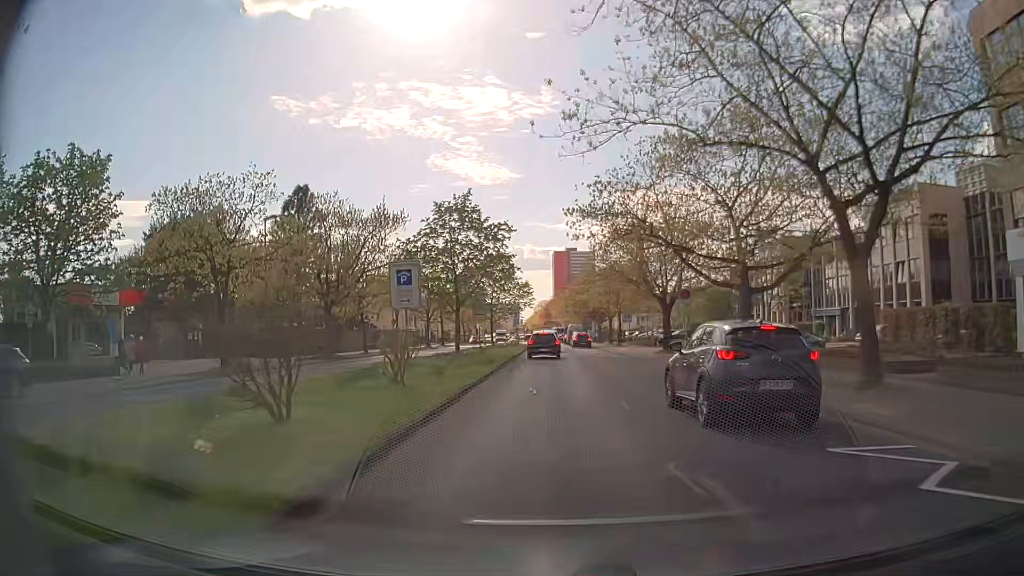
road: secondary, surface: asphalt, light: Day
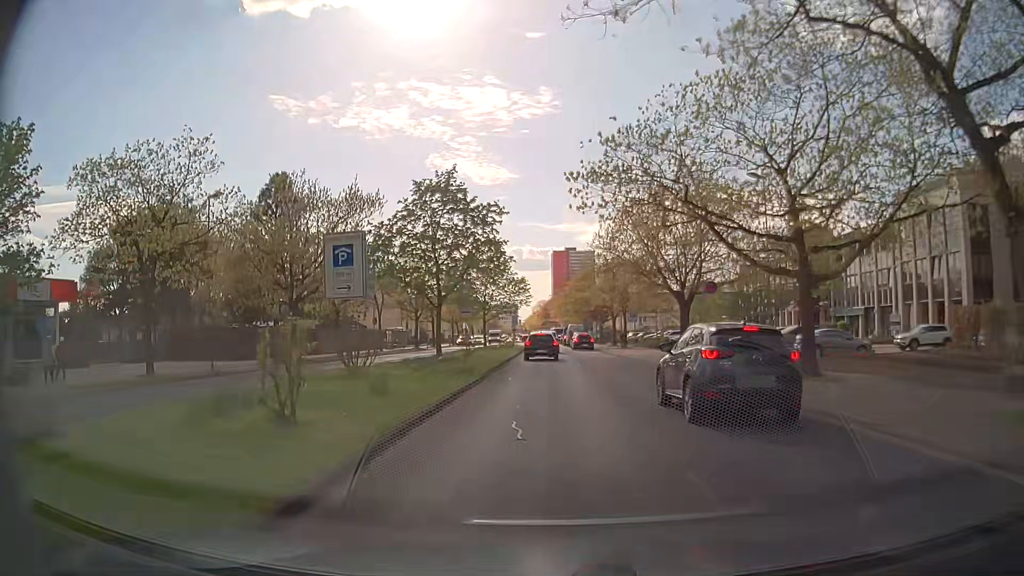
(0.0, +6.2) m; 0°
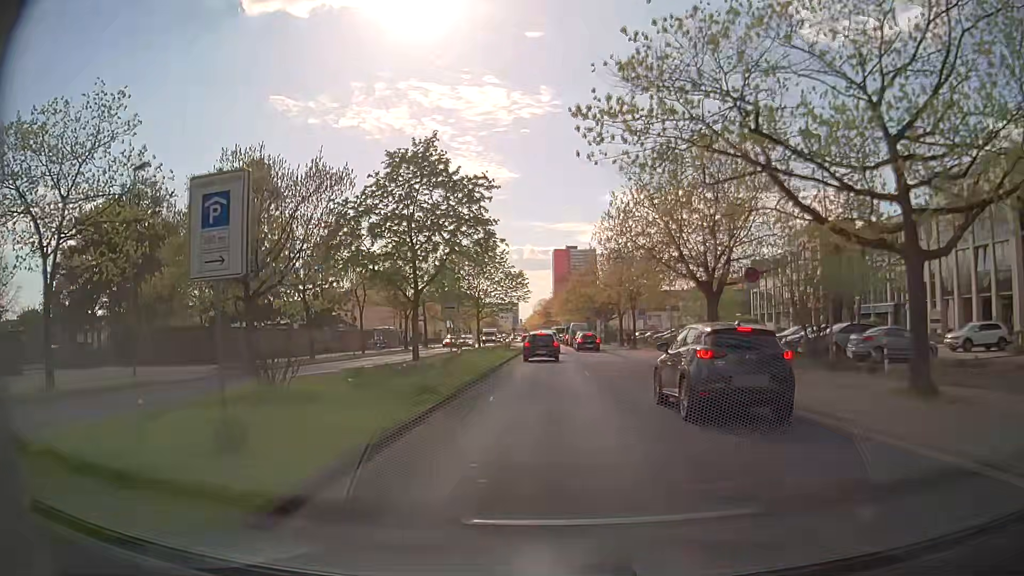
(0.0, +6.2) m; 0°
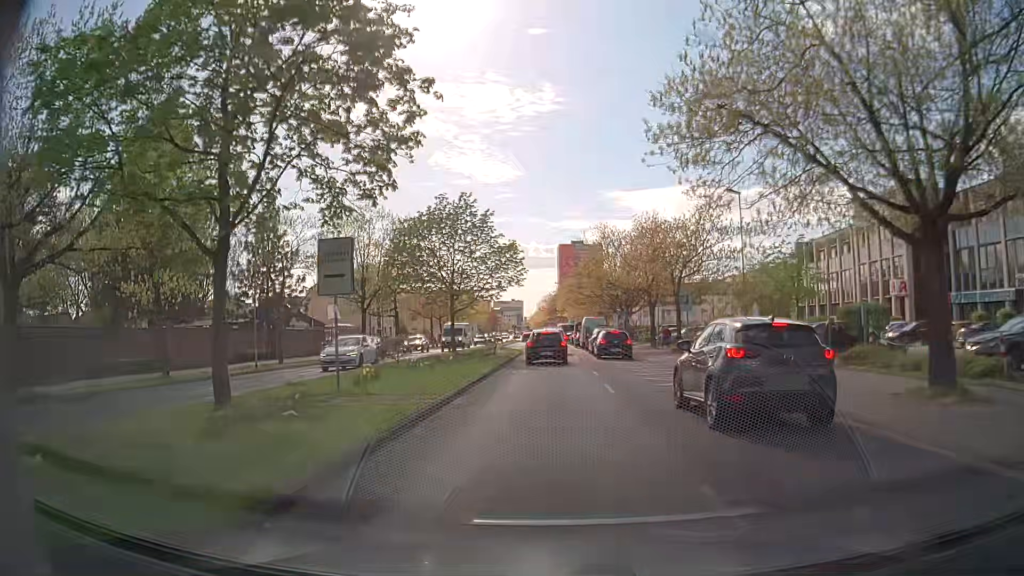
(-0.2, +17.9) m; 0°
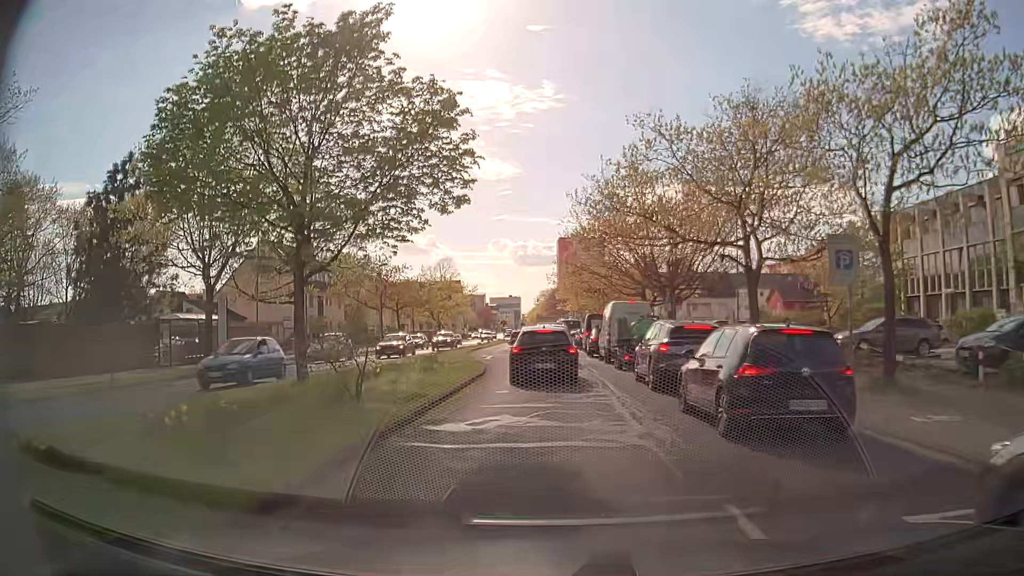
(-0.2, +24.9) m; 0°
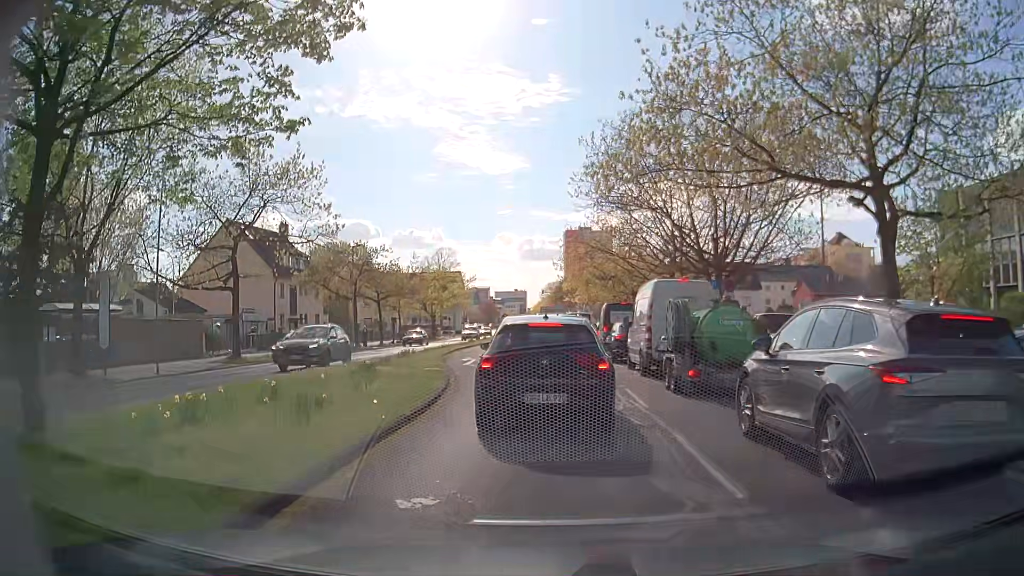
(0.0, +9.6) m; -2°
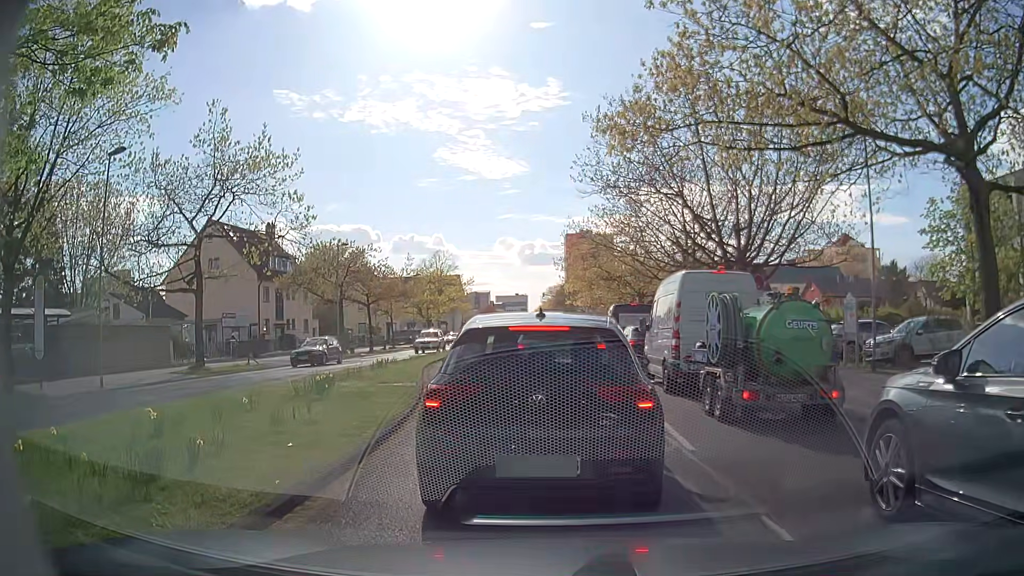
(+0.1, +3.5) m; +1°
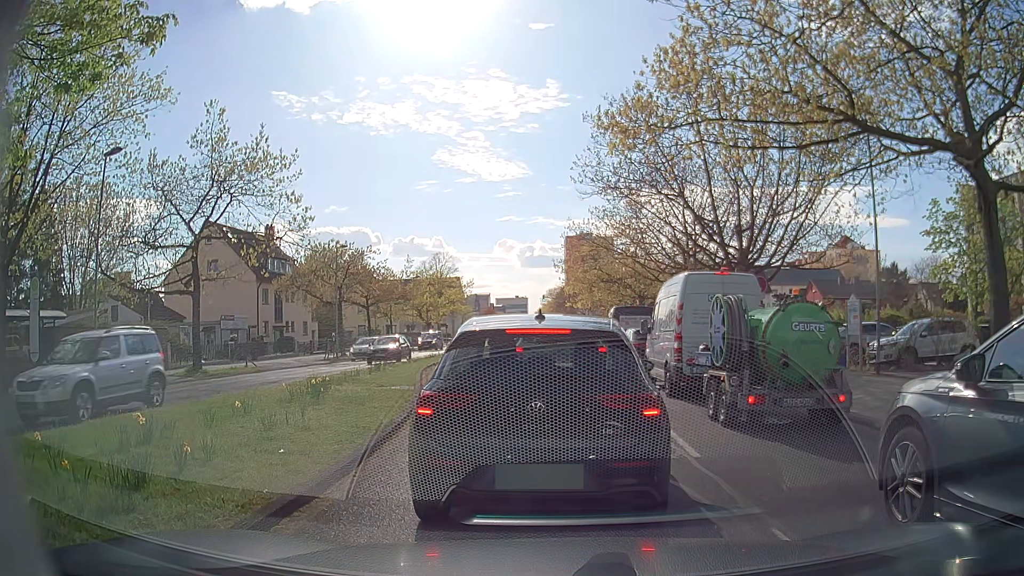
(0.0, +0.3) m; 0°
